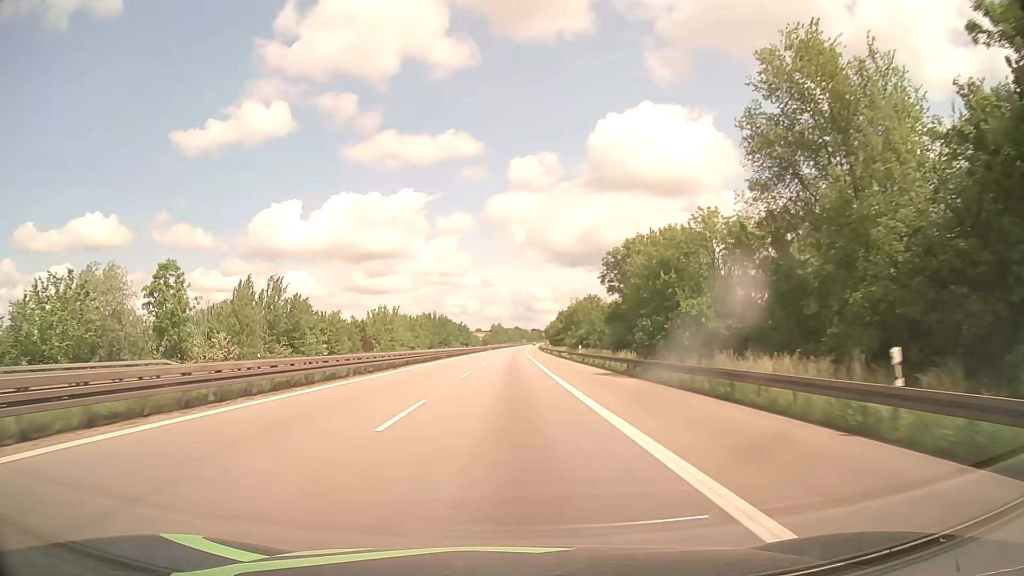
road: motorway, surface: asphalt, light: Day
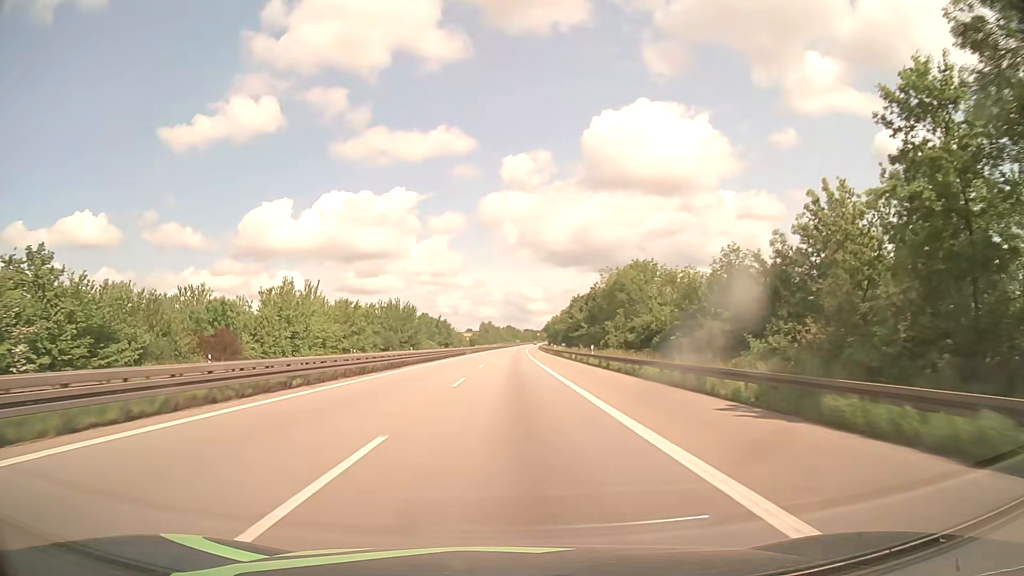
(+0.2, +61.2) m; 0°
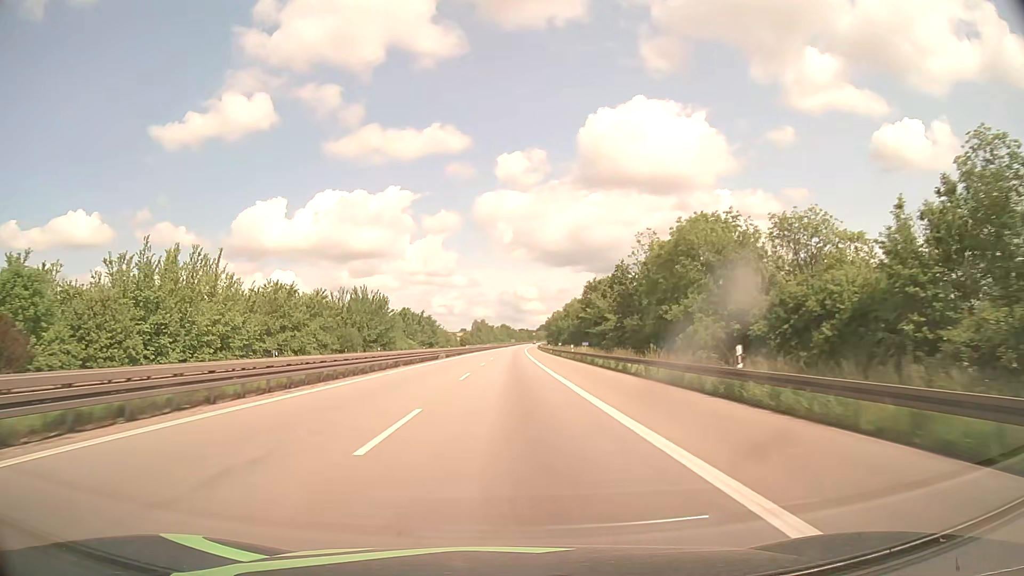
(+0.2, +32.1) m; +1°
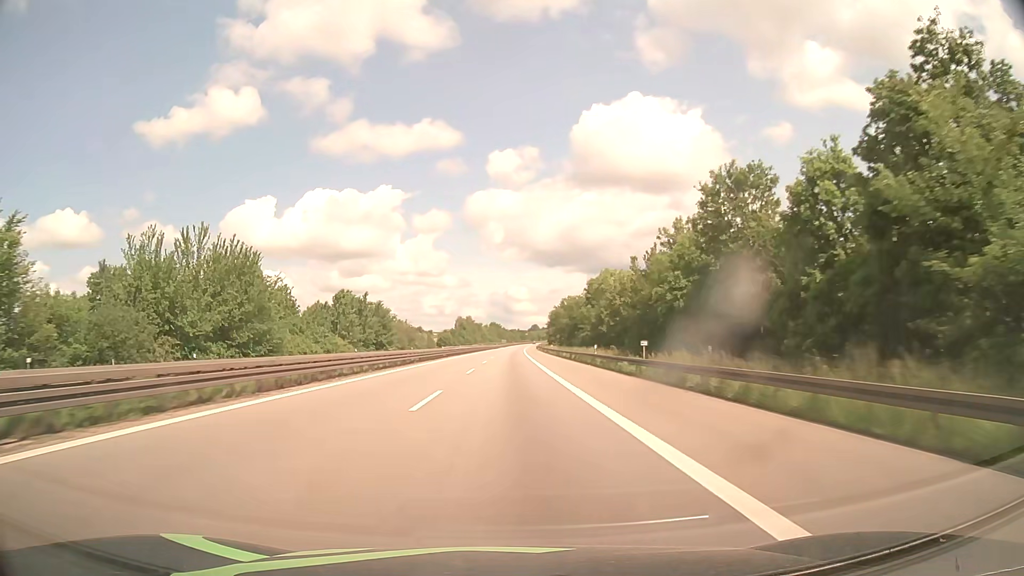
(+0.5, +67.1) m; +1°
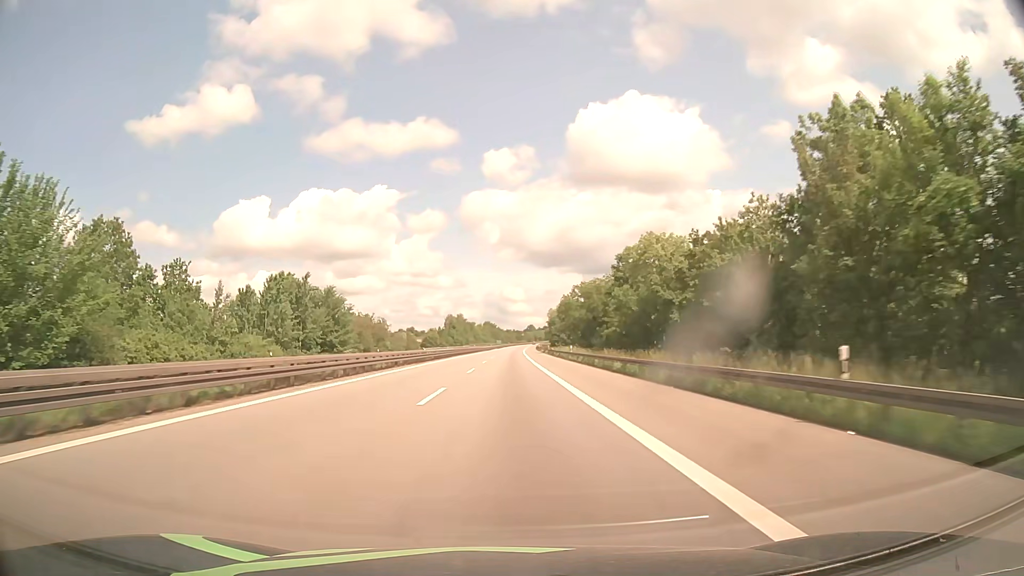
(+0.1, +34.9) m; 0°
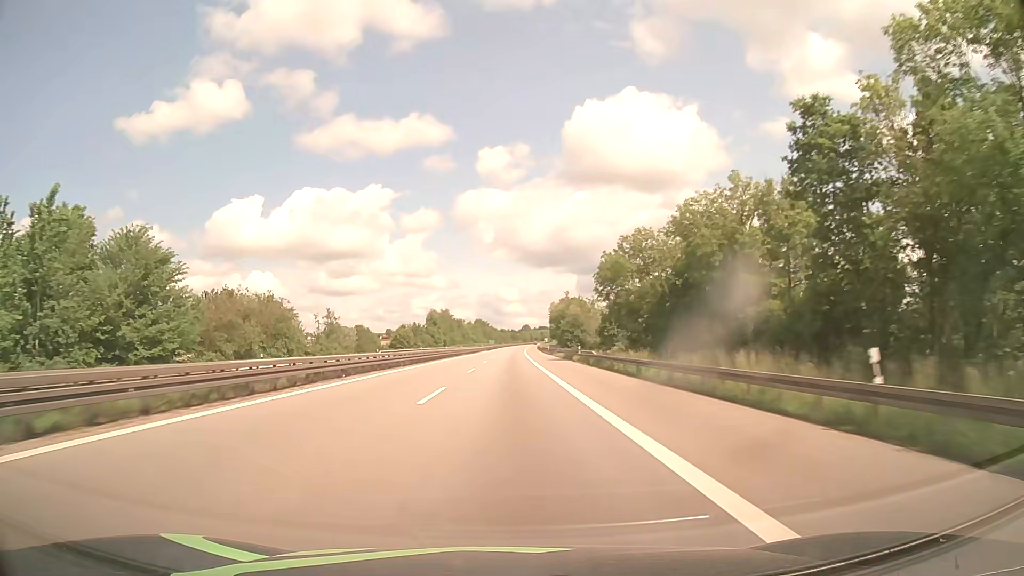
(+0.2, +54.1) m; 0°
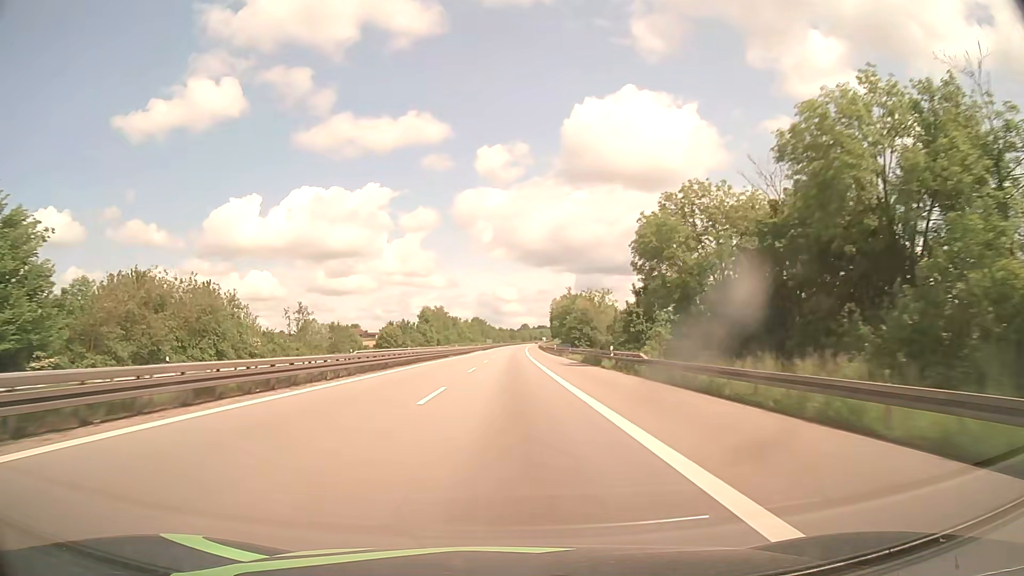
(0.0, +18.5) m; 0°
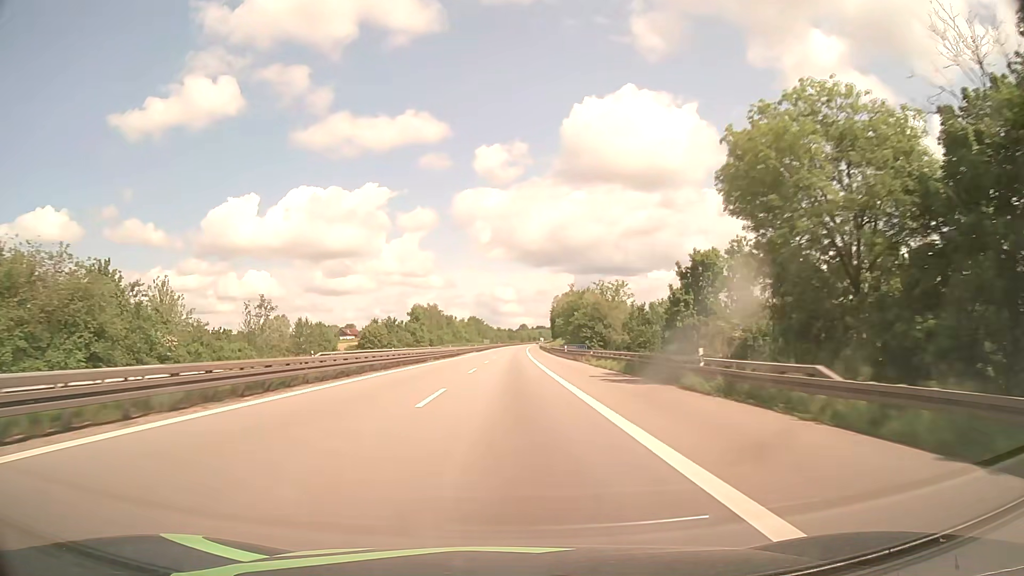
(0.0, +18.7) m; 0°
(0, +10) (0, +20) (0, +30) (0, +40) (0, +50) (0, +60) (+1, +70) (+1, +80) (+1, +90) (+1, +100) m
